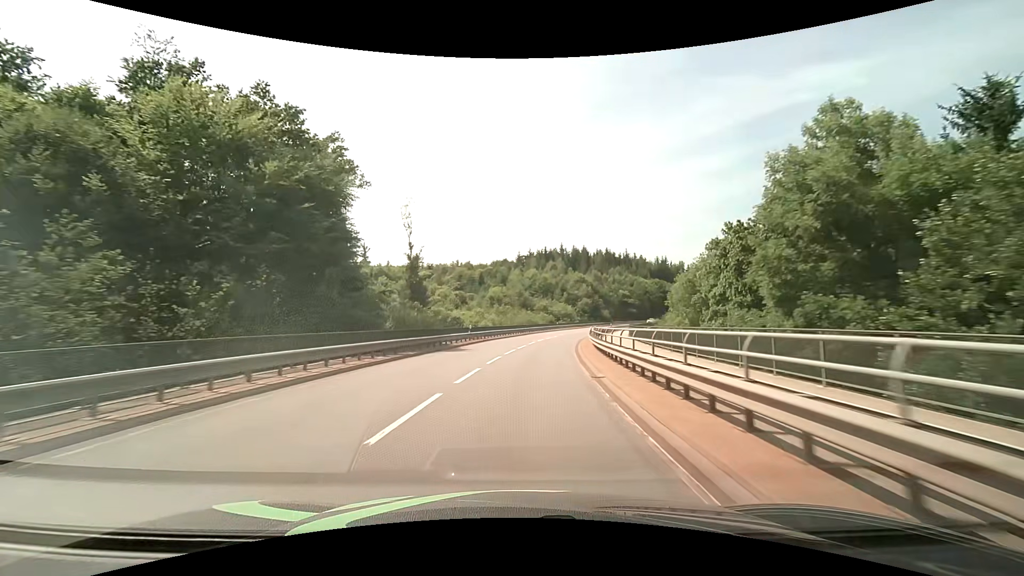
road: secondary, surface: asphalt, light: Day
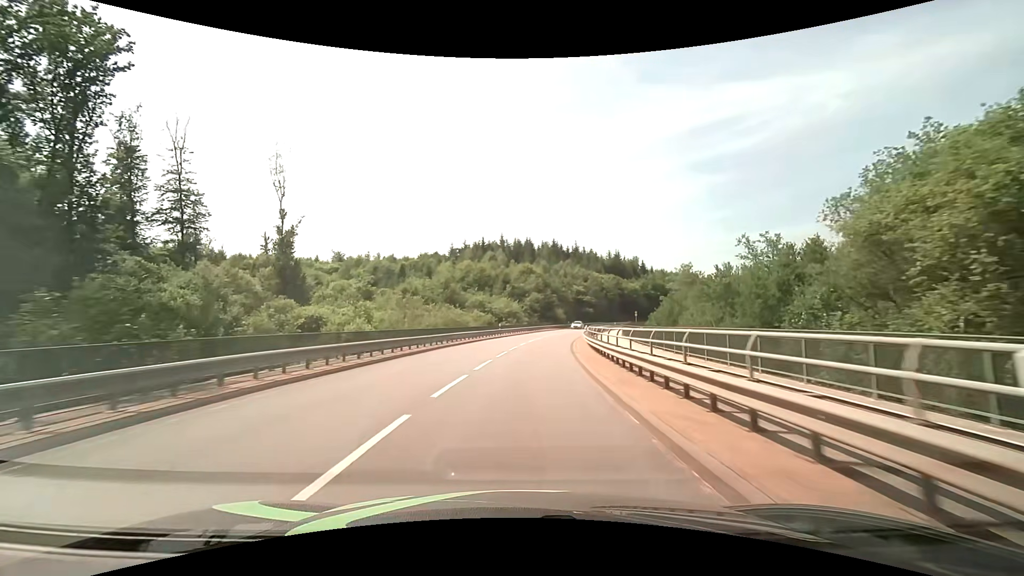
(+1.9, +32.3) m; +7°
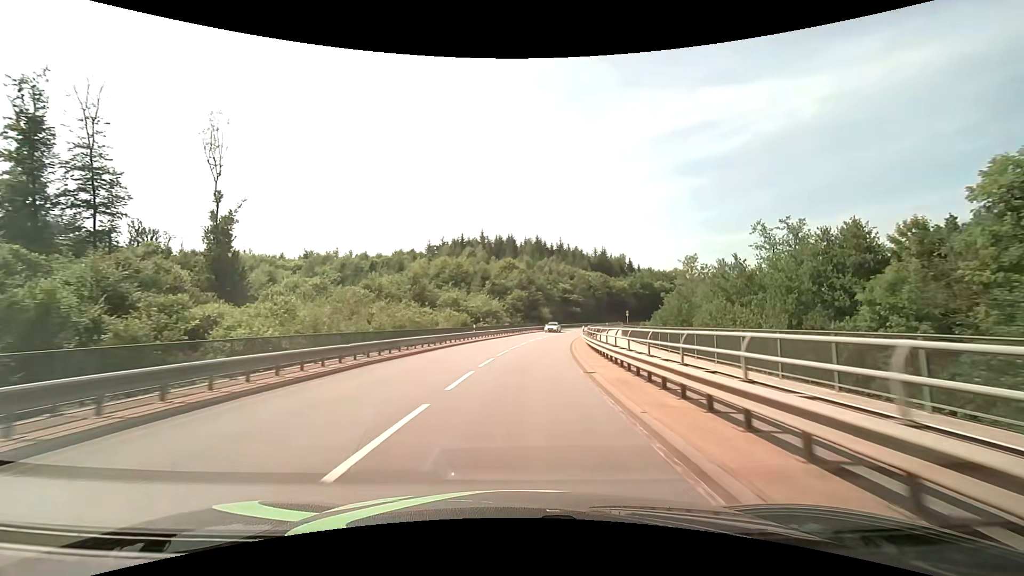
(+0.2, +10.7) m; +2°
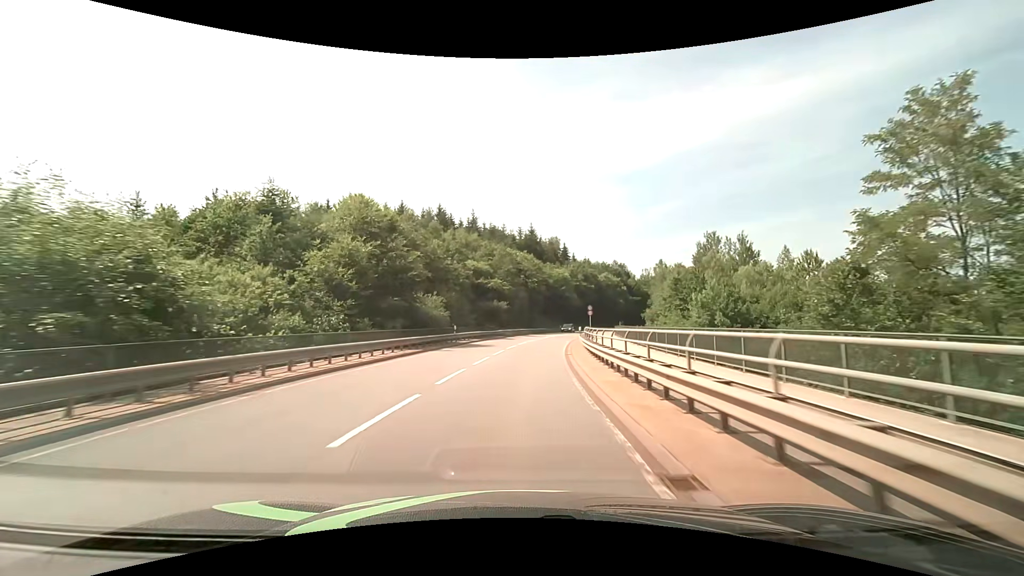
(+4.8, +52.3) m; +10°
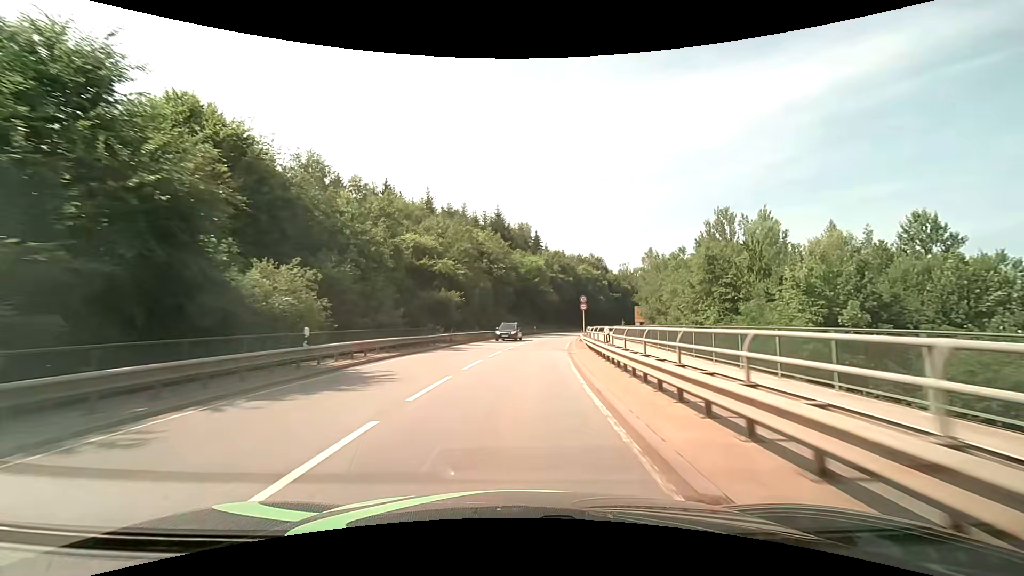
(+0.7, +20.7) m; +4°
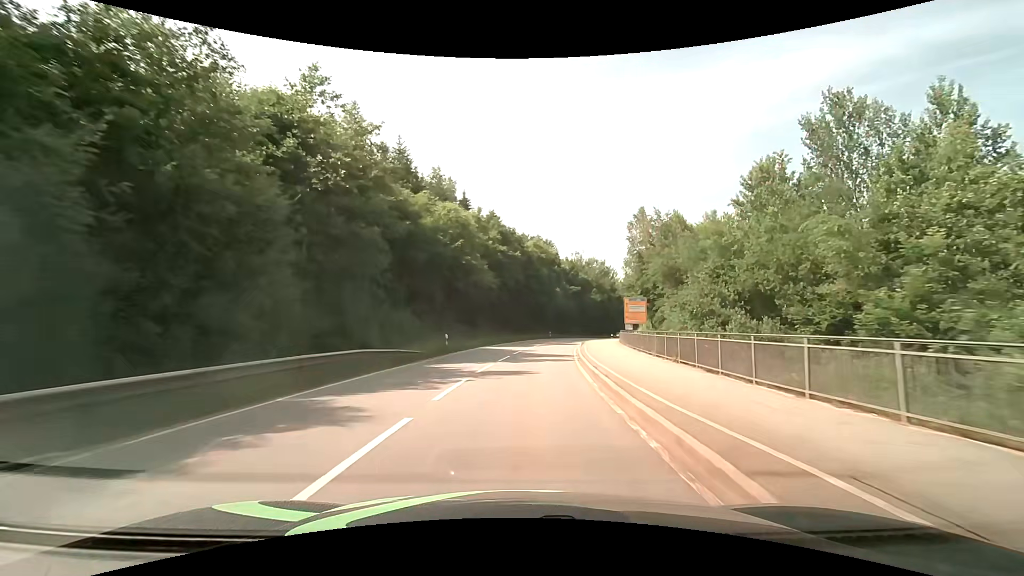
(+2.6, +40.9) m; +7°
